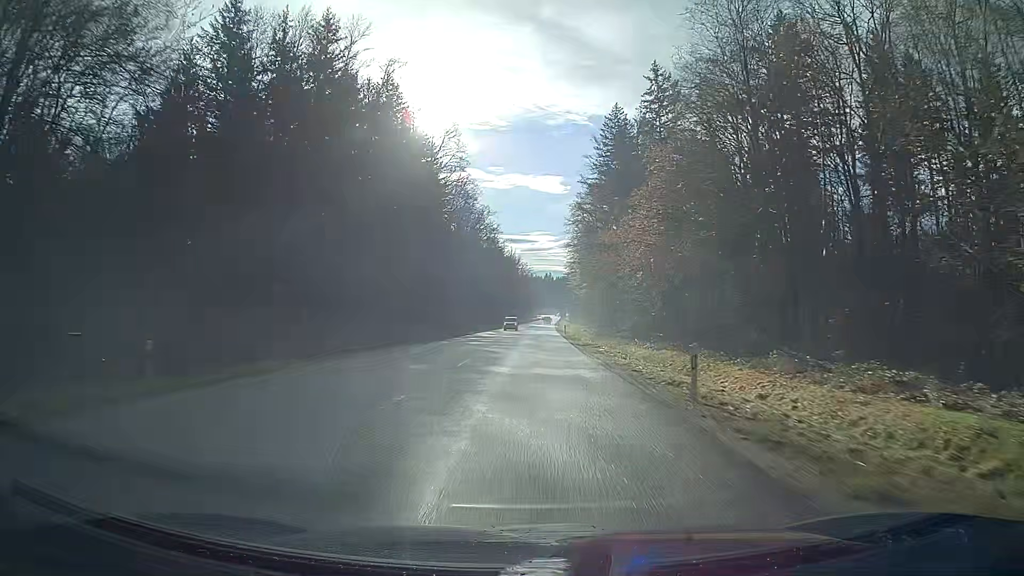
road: secondary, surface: asphalt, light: Day
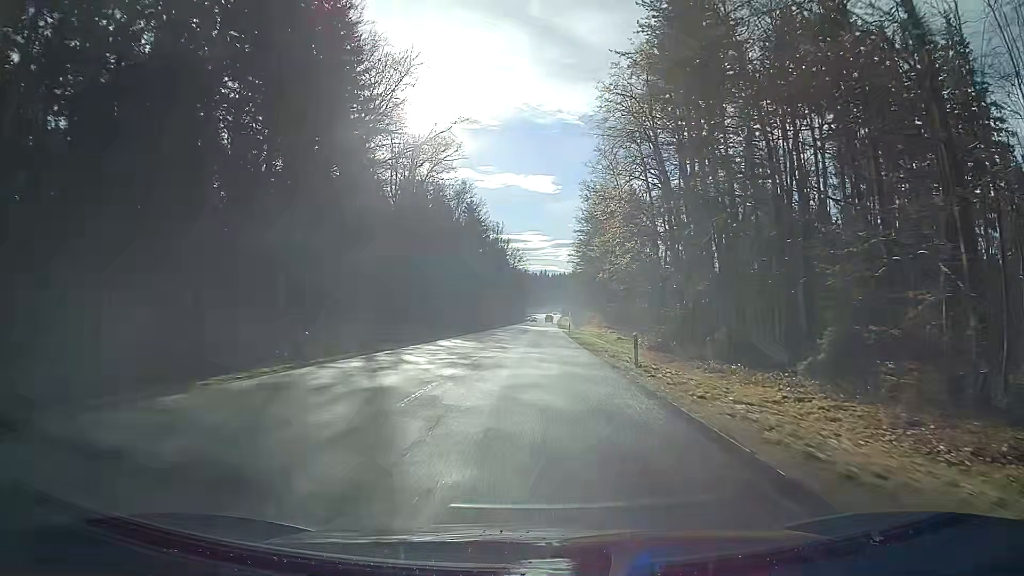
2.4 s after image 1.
(+0.5, +57.8) m; +1°
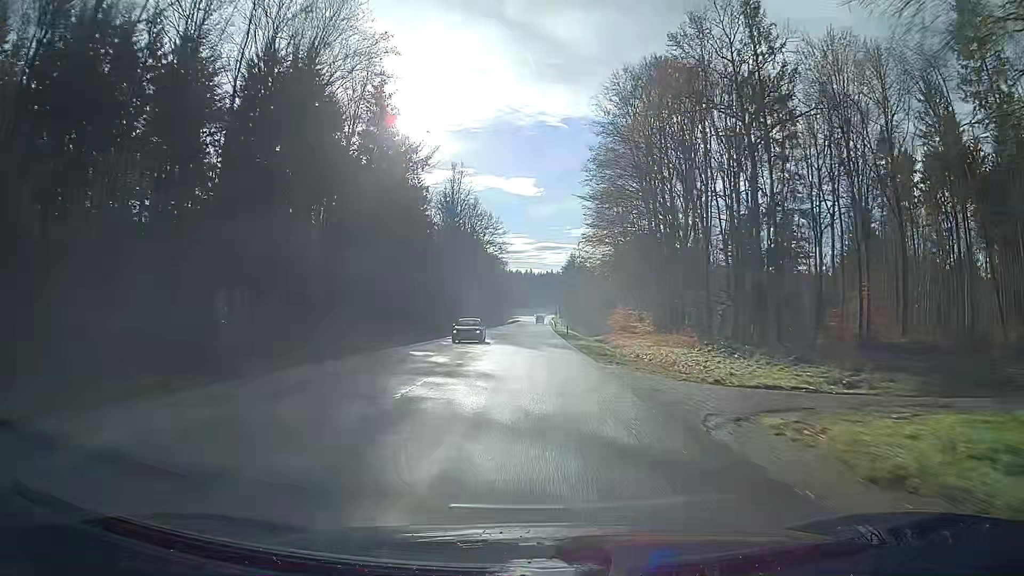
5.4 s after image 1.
(+0.5, +71.4) m; +1°
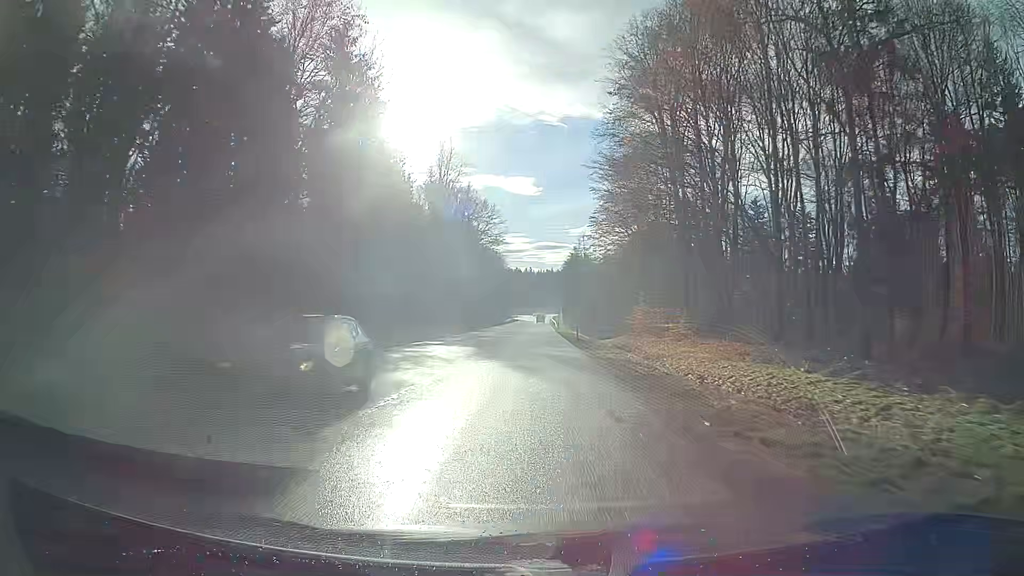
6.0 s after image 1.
(0.0, +14.2) m; 0°
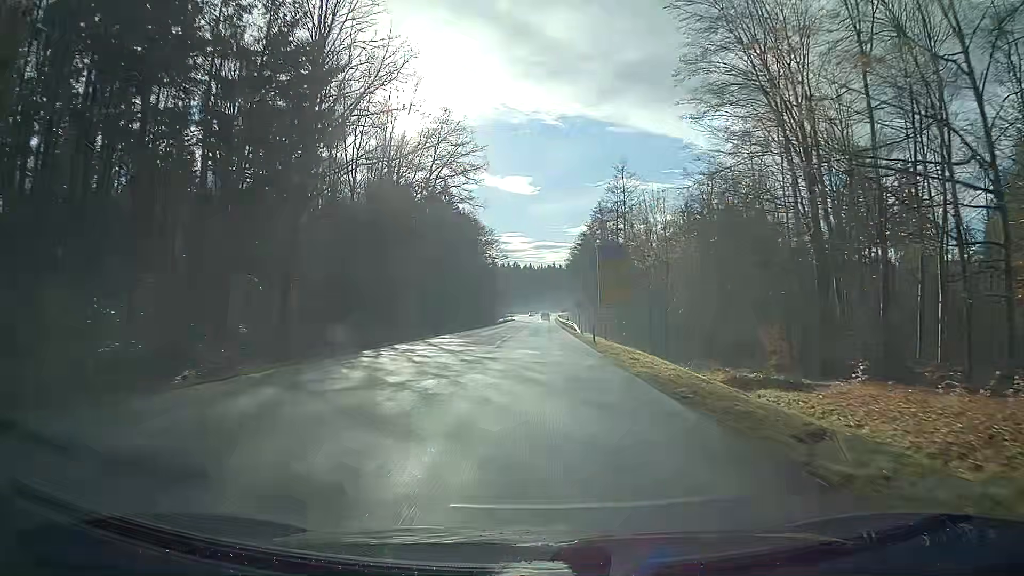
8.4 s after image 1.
(+0.1, +55.1) m; 0°
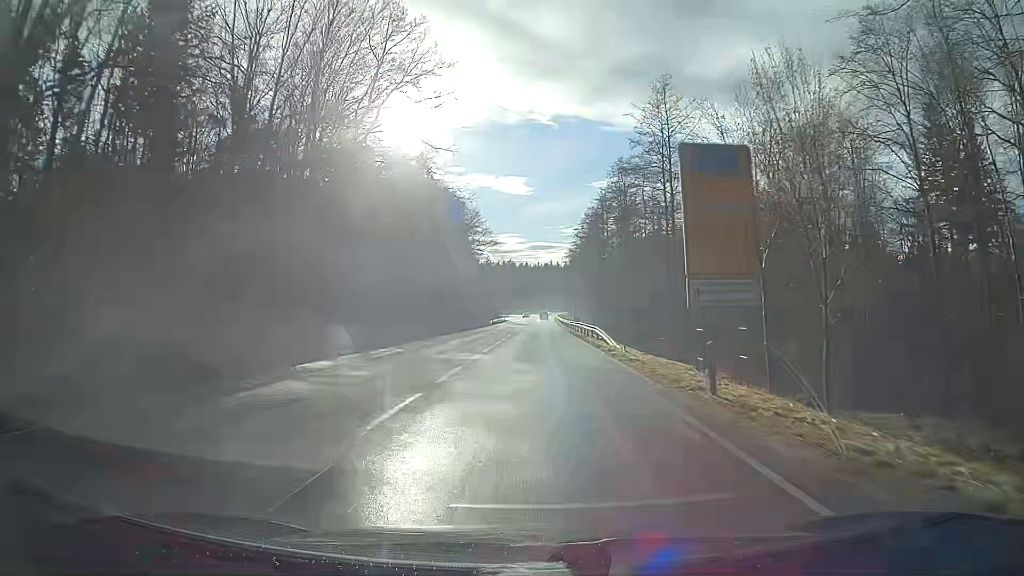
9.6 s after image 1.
(+0.1, +24.9) m; +1°
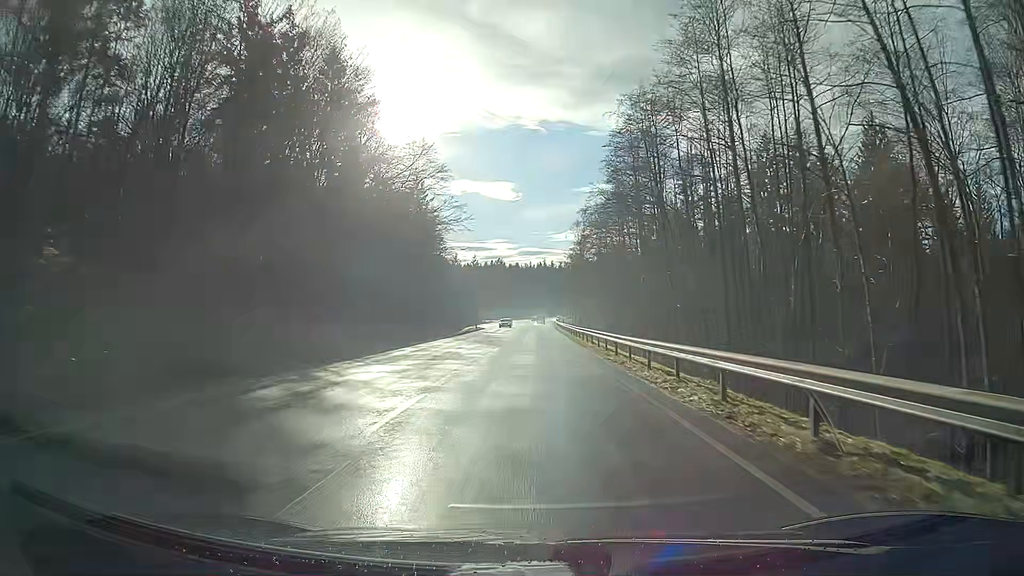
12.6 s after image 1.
(+0.3, +53.3) m; 0°
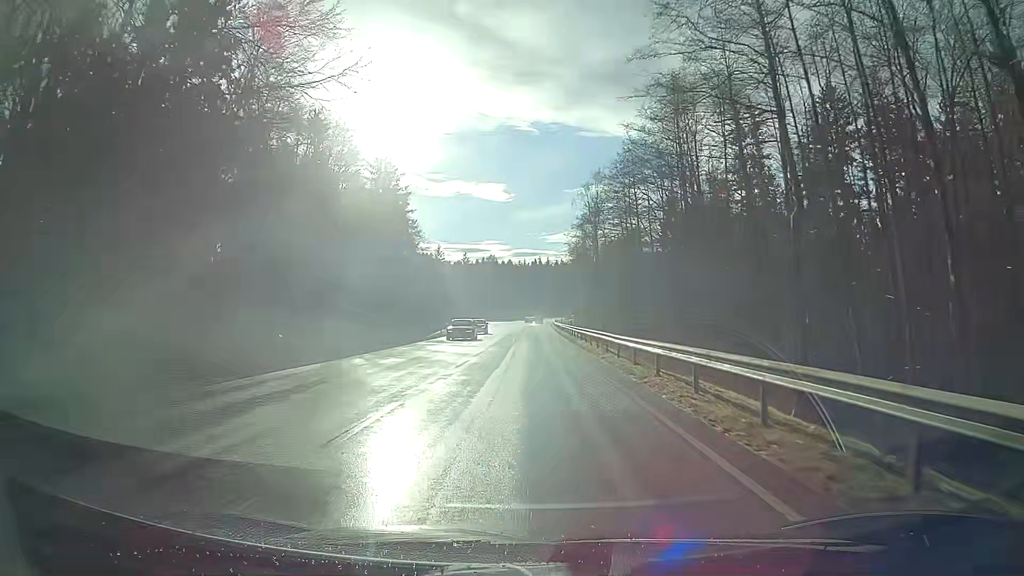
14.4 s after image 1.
(+0.2, +30.8) m; 0°
(0, +10) (0, +20) (0, +30) (0, +40) (0, +50) (0, +60) (0, +70) (0, +80) (0, +90) (0, +100) m
